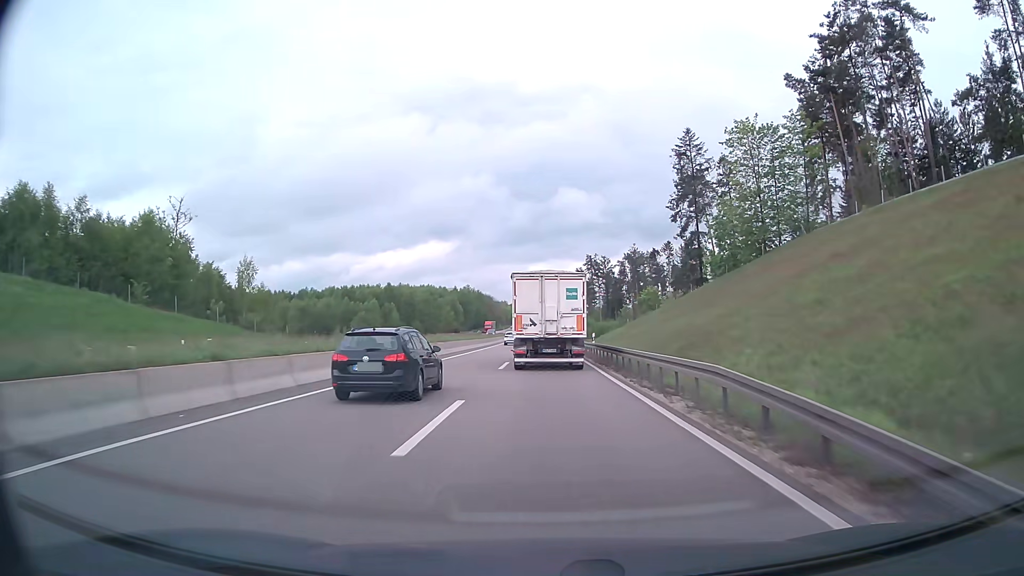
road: trunk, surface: asphalt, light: Day
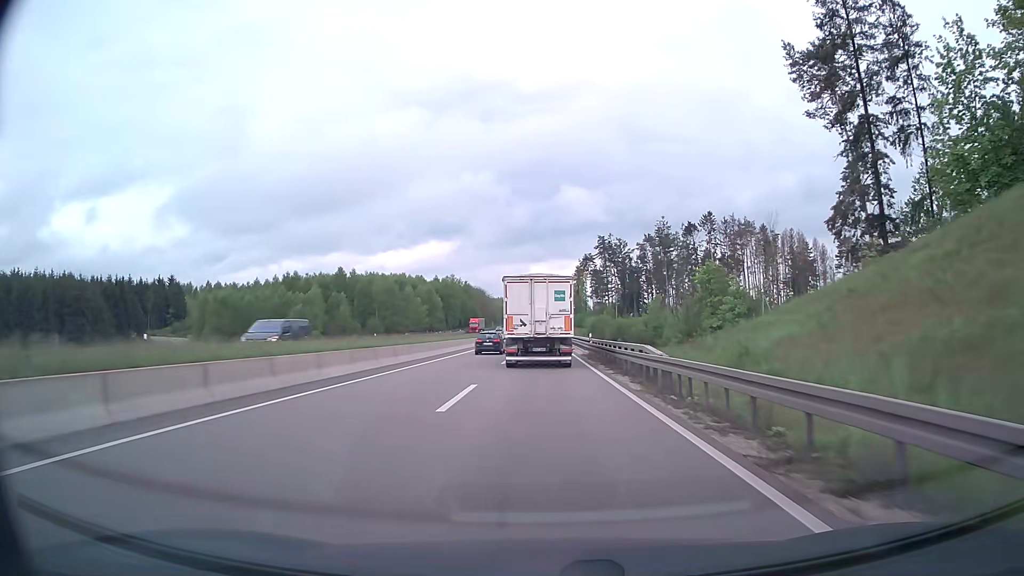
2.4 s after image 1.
(0.0, +50.1) m; 0°
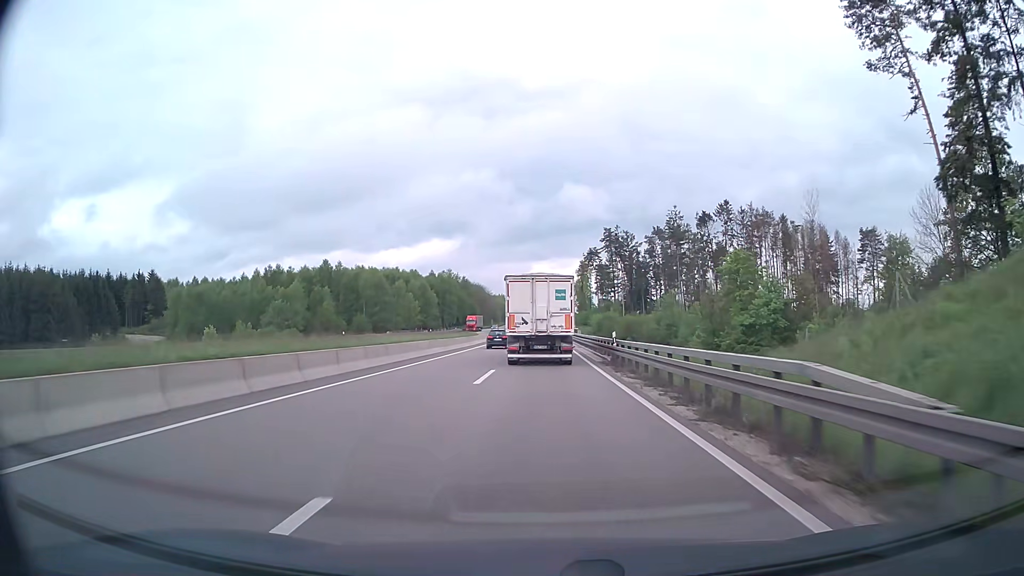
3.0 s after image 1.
(0.0, +12.3) m; 0°
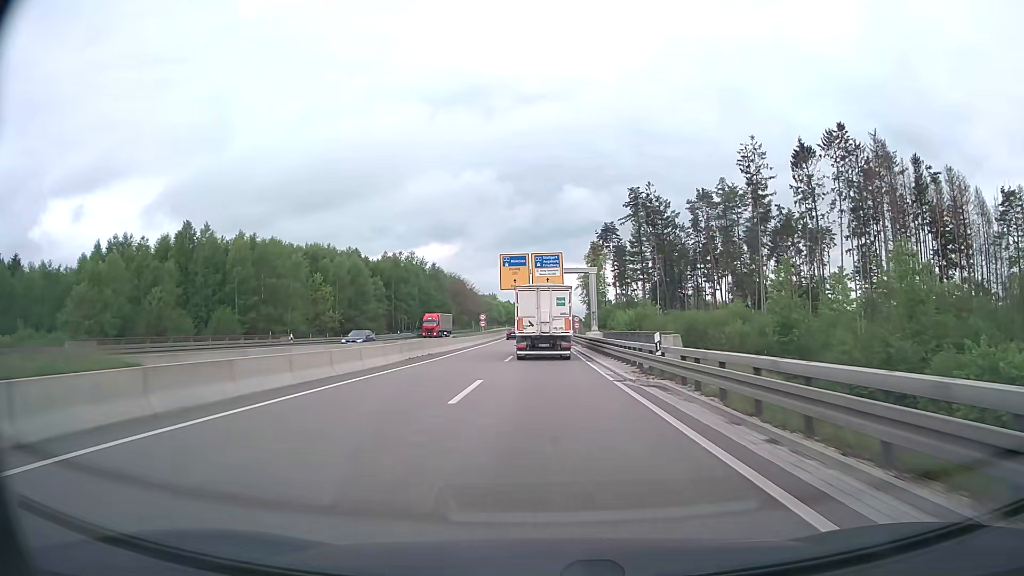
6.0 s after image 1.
(-0.1, +58.9) m; 0°
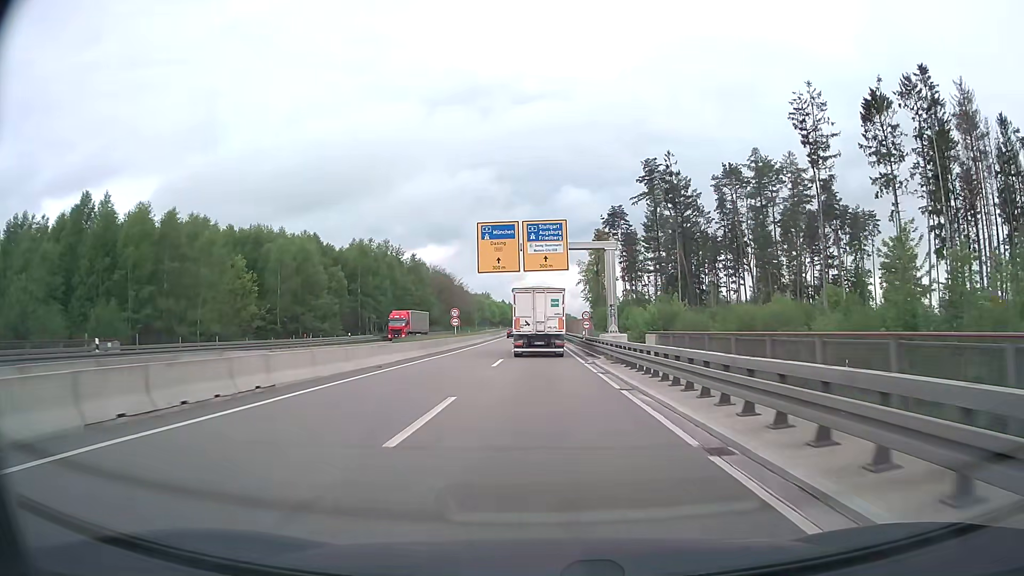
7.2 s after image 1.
(+0.1, +22.9) m; 0°
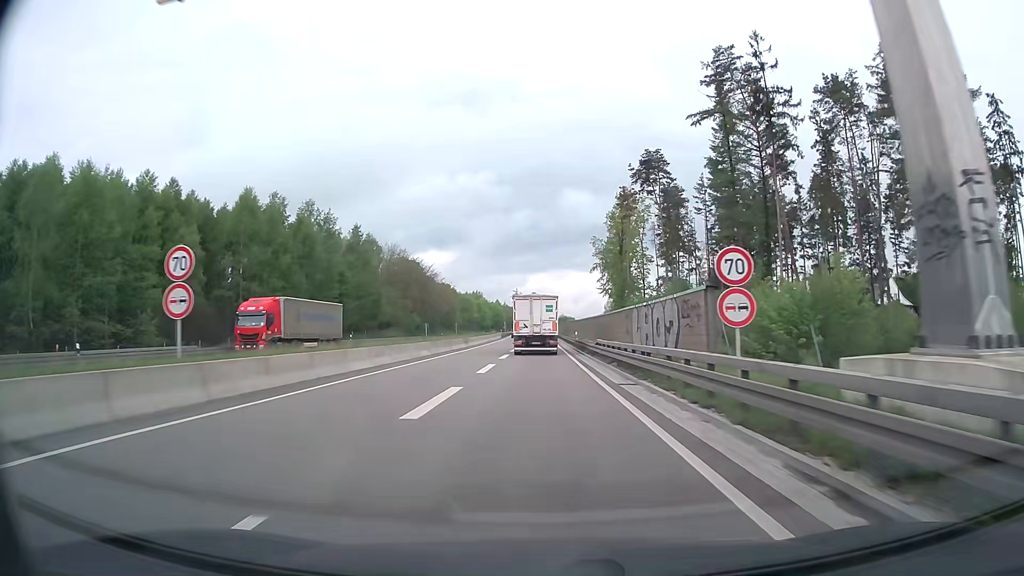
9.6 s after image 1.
(-0.1, +45.4) m; 0°
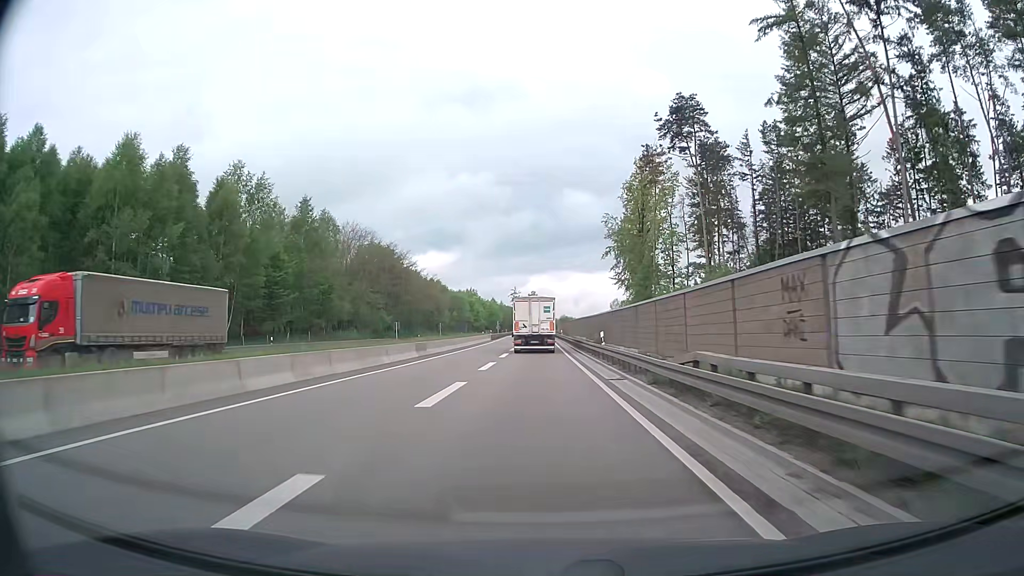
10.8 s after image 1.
(0.0, +22.6) m; 0°
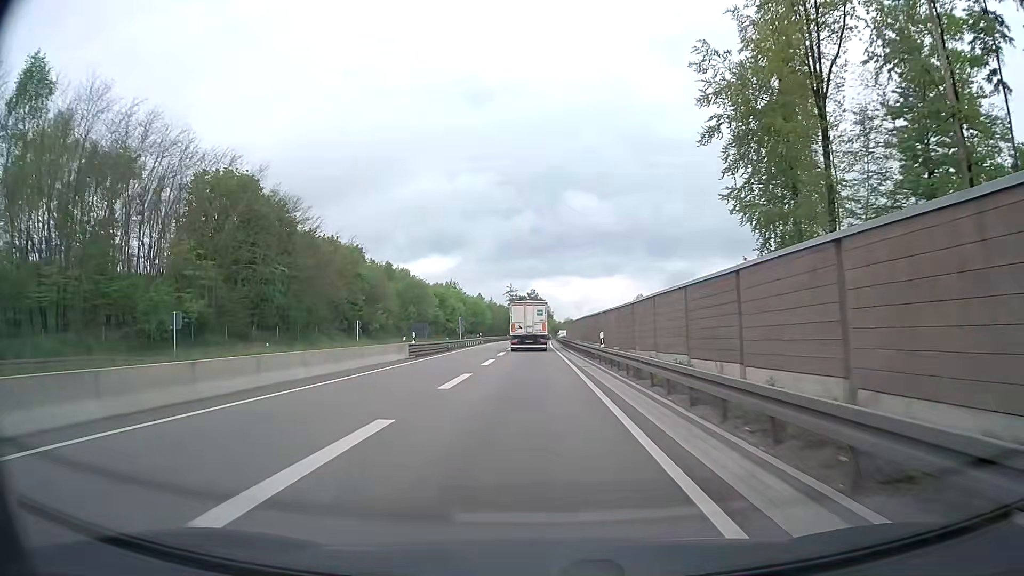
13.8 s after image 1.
(-0.1, +56.1) m; 0°
(0, +10) (0, +20) (0, +30) (0, +40) (0, +50) (0, +60) (0, +70) (0, +80) (0, +90) (0, +100) m
